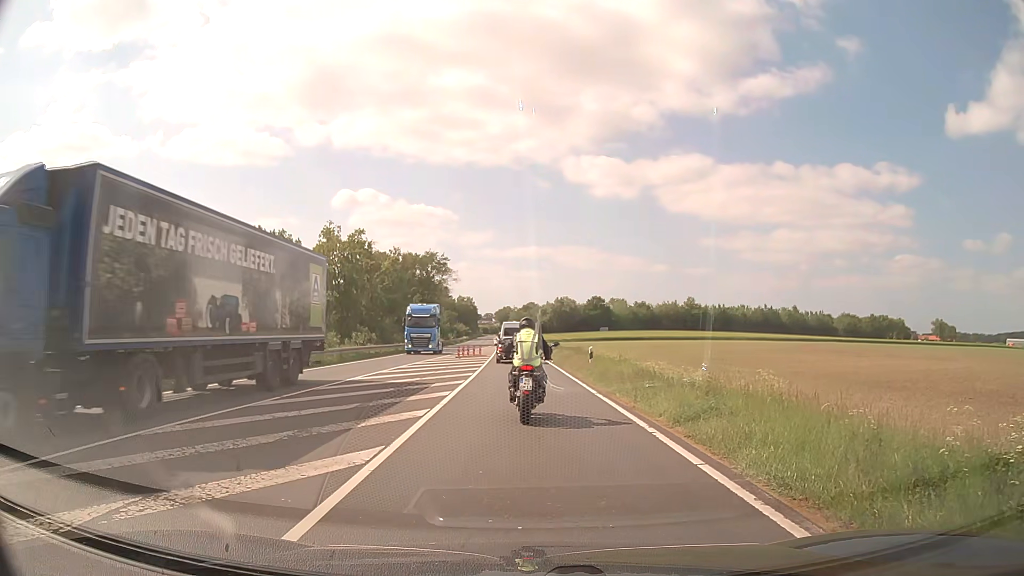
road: primary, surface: asphalt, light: Day
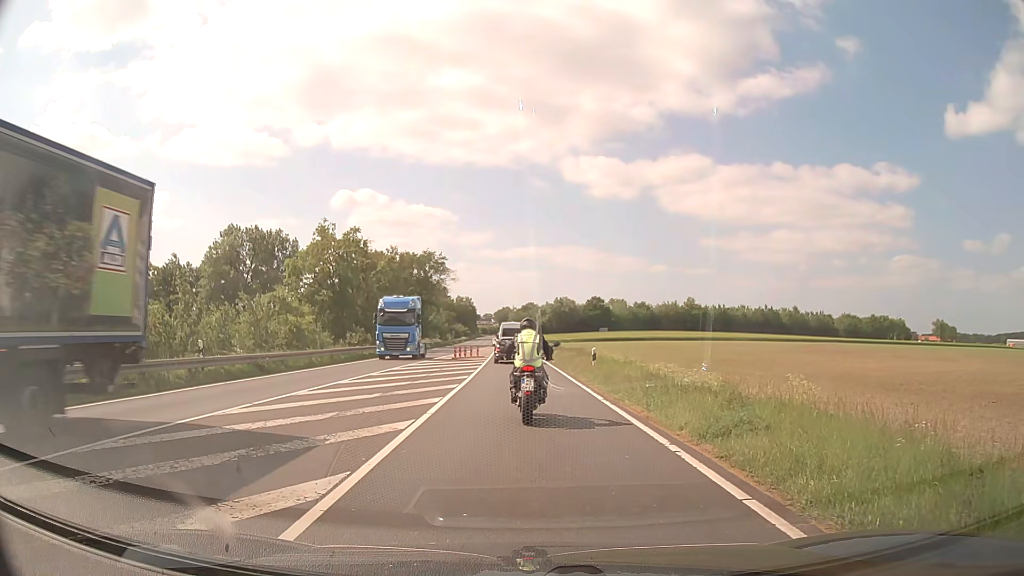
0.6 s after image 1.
(0.0, +1.6) m; 0°
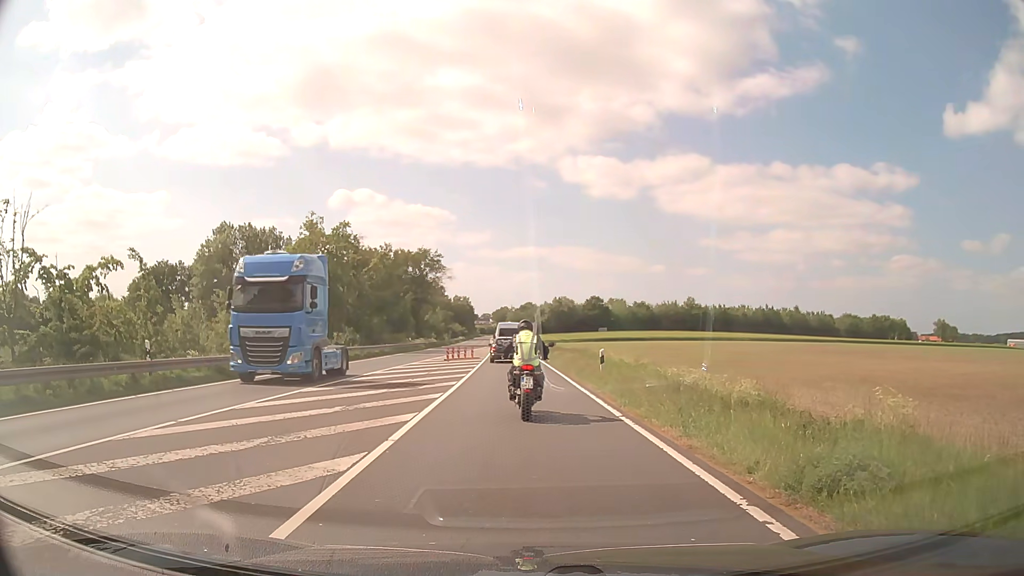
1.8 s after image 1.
(0.0, +3.3) m; 0°
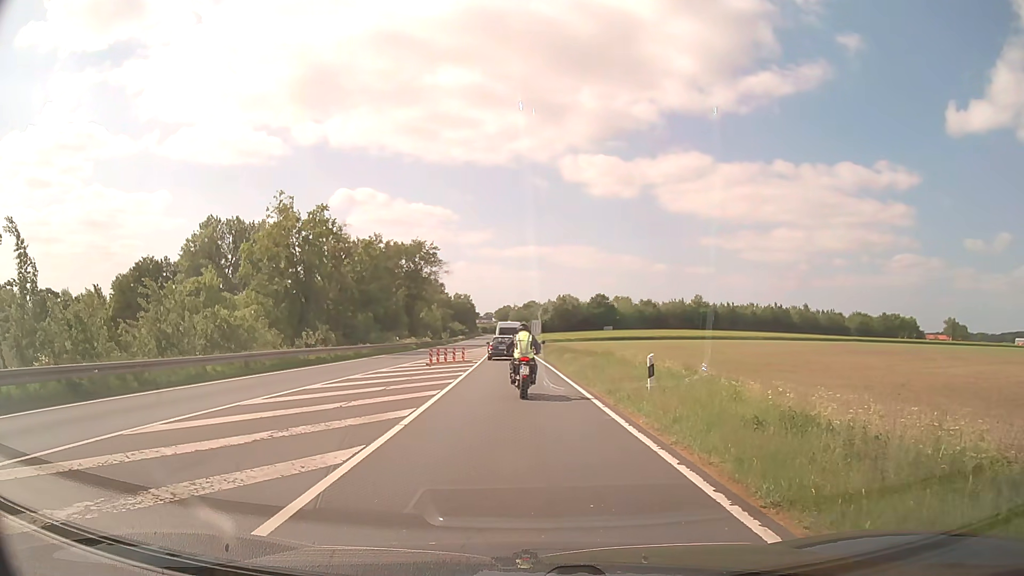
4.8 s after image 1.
(-0.1, +8.4) m; -1°
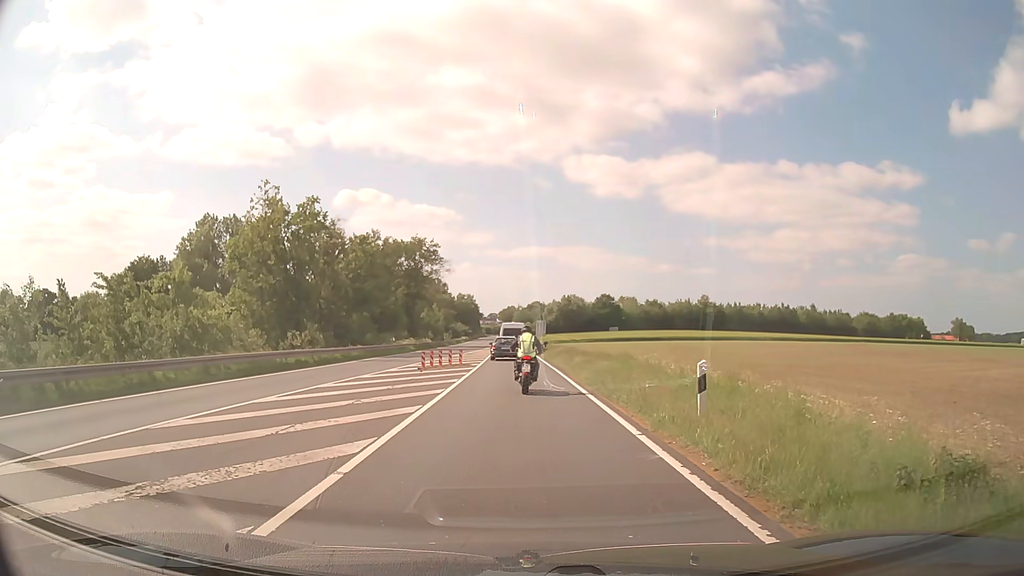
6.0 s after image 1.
(0.0, +3.8) m; -1°
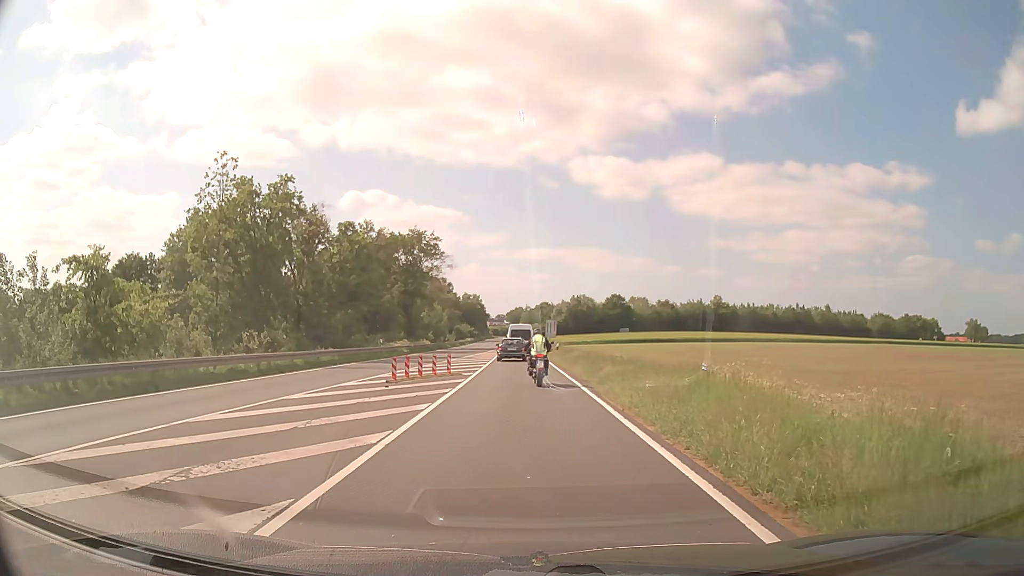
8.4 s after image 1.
(0.0, +8.0) m; 0°
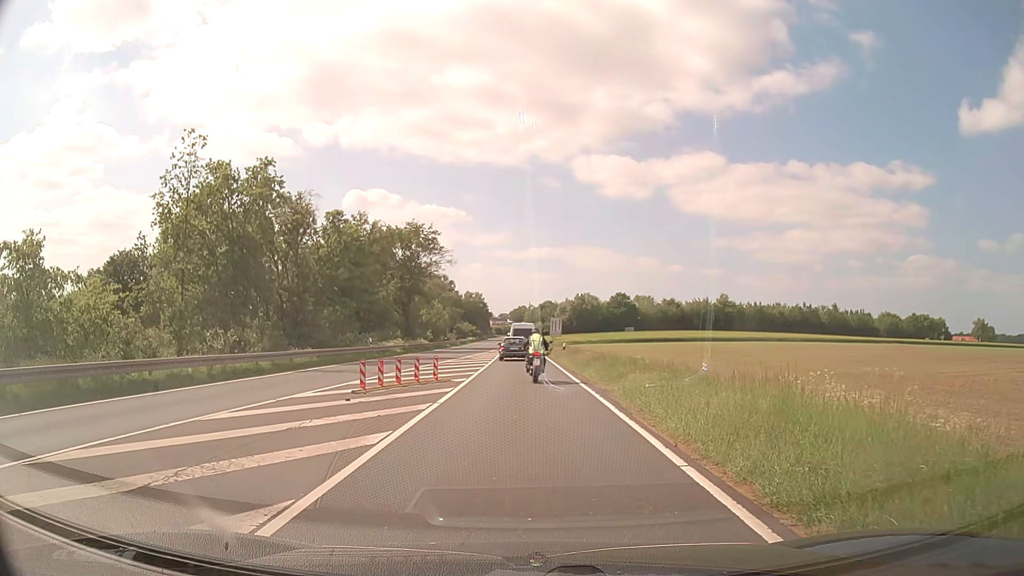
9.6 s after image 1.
(0.0, +4.5) m; 0°
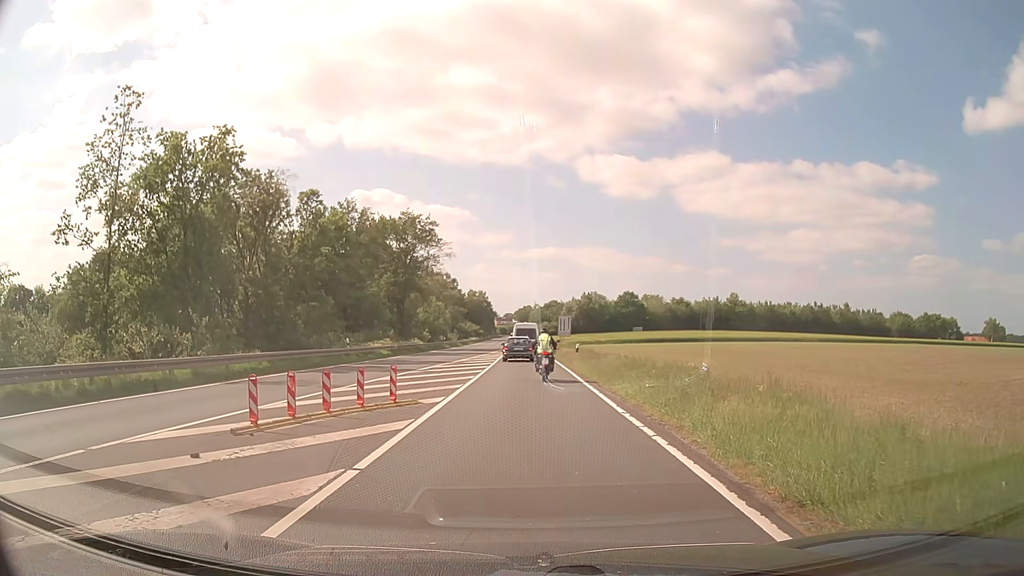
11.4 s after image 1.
(0.0, +7.2) m; 0°
(0, +10) (0, +20) (0, +30) (0, +40) (0, +50) (0, +60) (0, +70) (-1, +80) (-1, +90) (-1, +100) m
